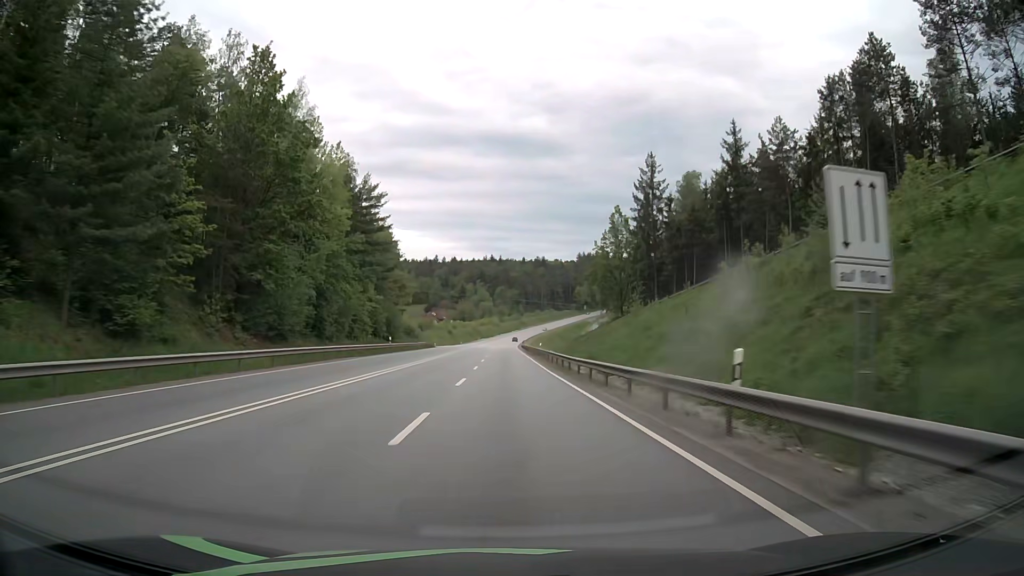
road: primary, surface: asphalt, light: Day
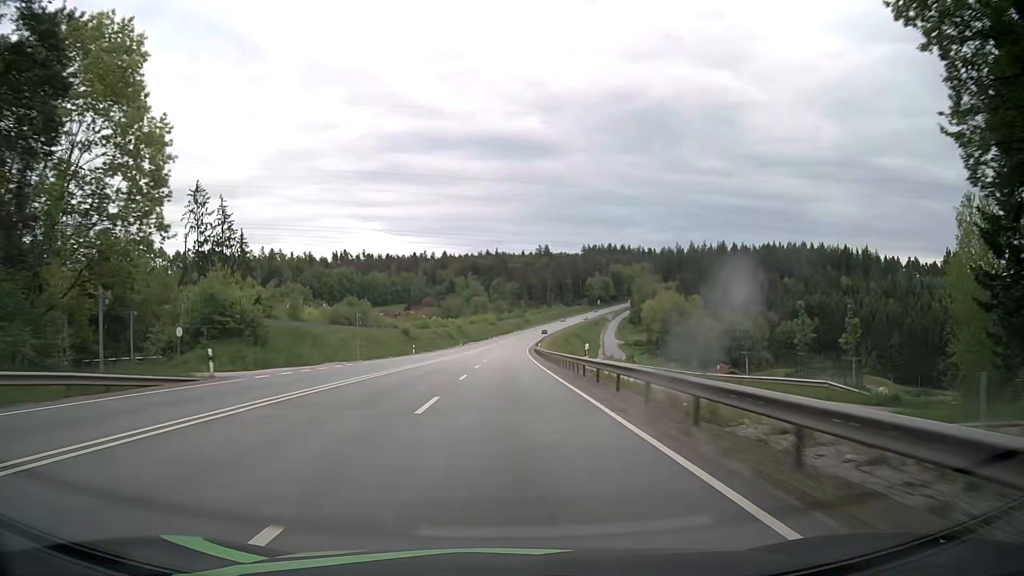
(-0.3, +79.1) m; 0°
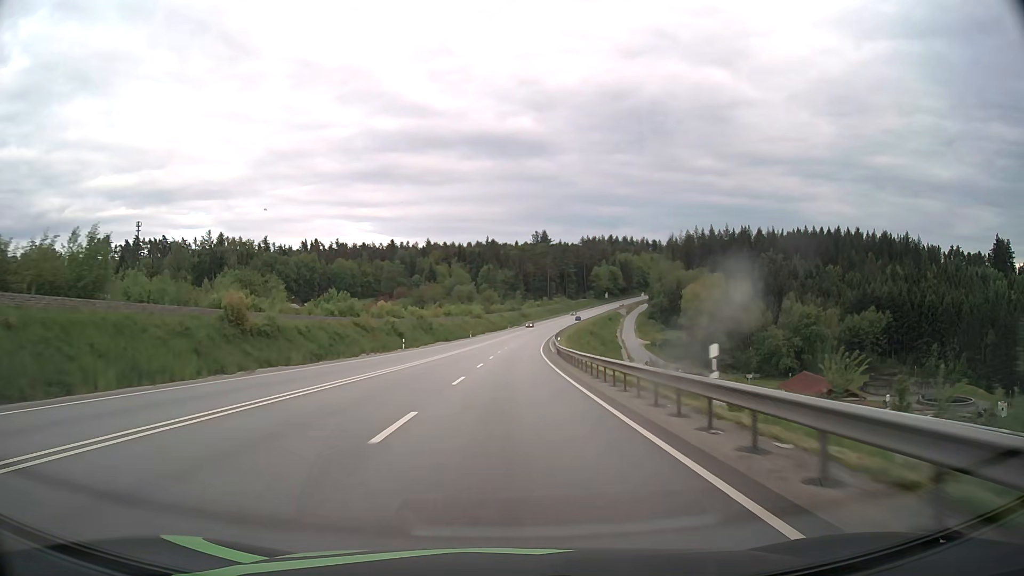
(+0.4, +63.3) m; +1°
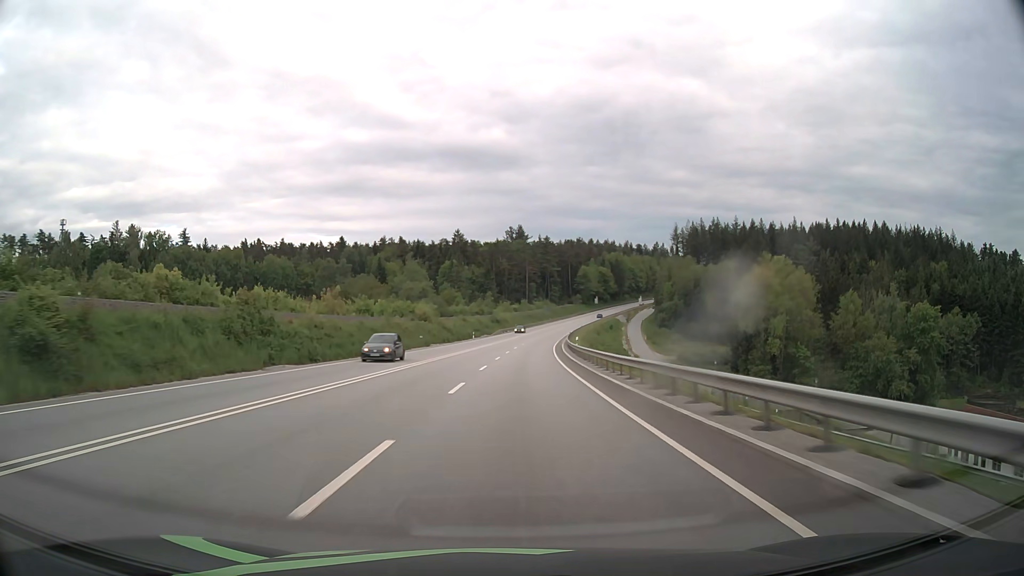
(+1.1, +63.1) m; +2°
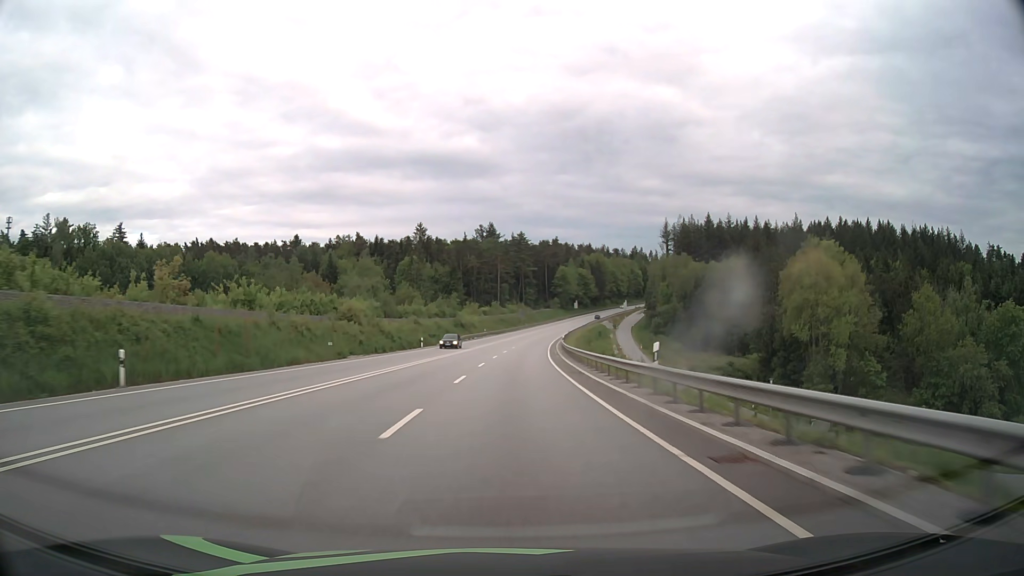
(+0.6, +31.5) m; +2°
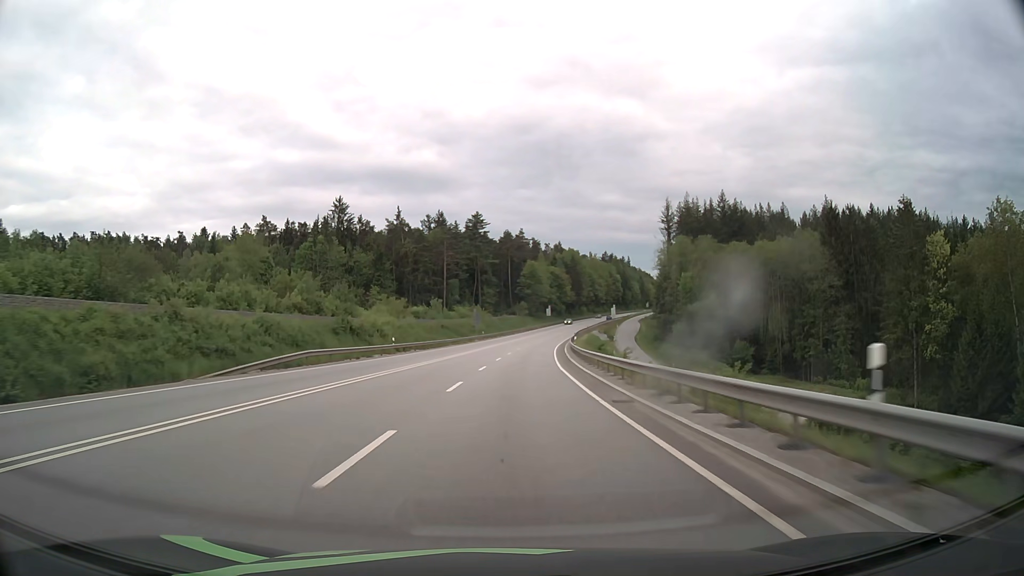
(+2.0, +62.8) m; +4°
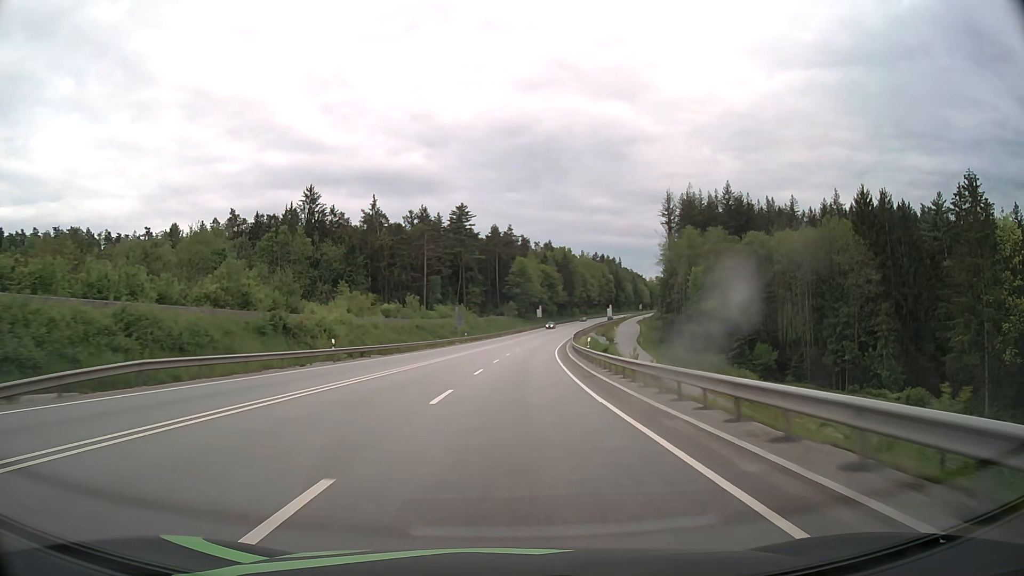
(+0.1, +15.6) m; +1°
